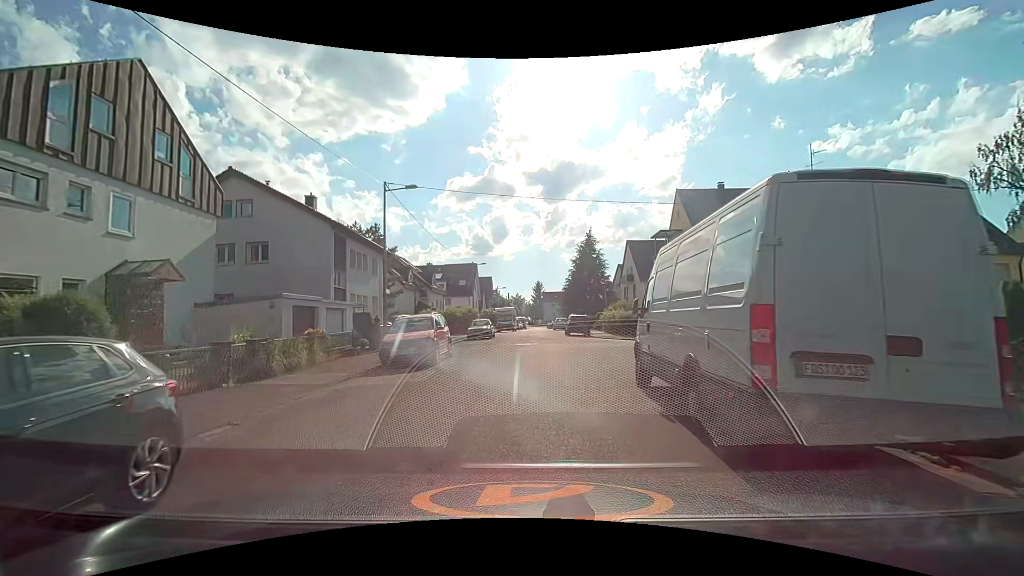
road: residential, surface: asphalt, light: Day
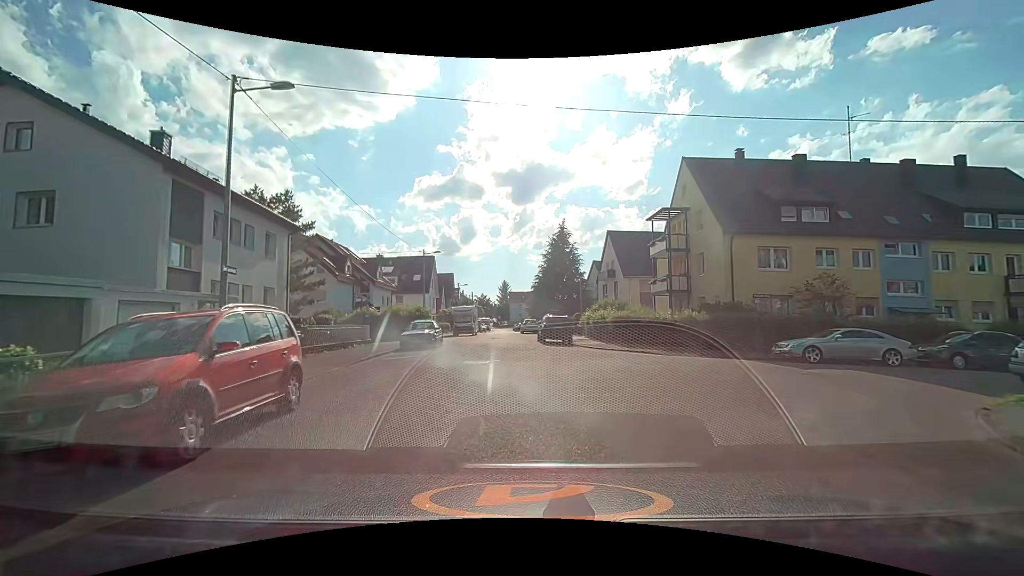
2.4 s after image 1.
(+0.3, +10.1) m; +4°
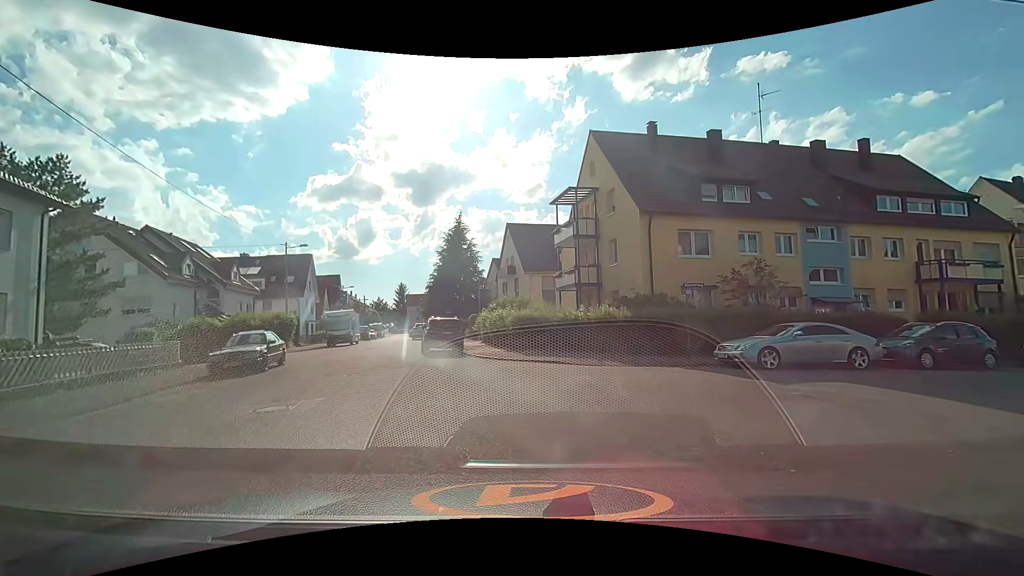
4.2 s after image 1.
(+0.7, +6.1) m; +11°
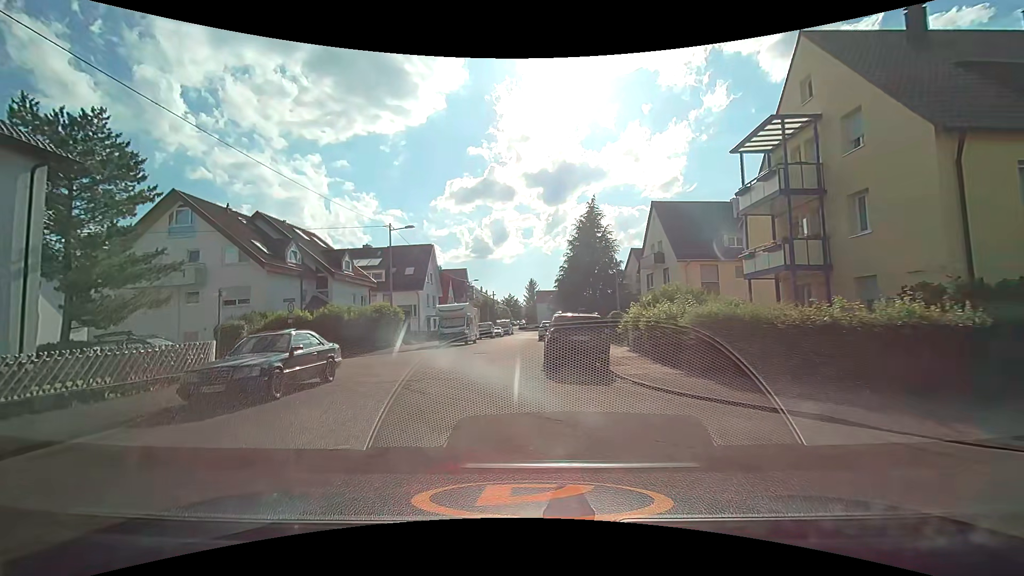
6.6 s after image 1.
(-0.8, +8.7) m; -13°
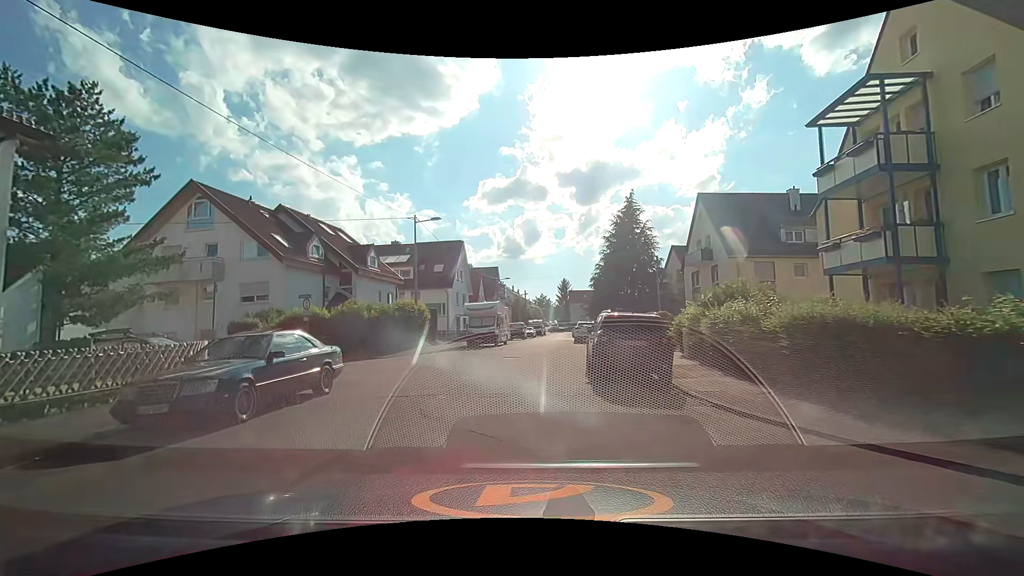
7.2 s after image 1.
(-0.1, +2.7) m; -3°
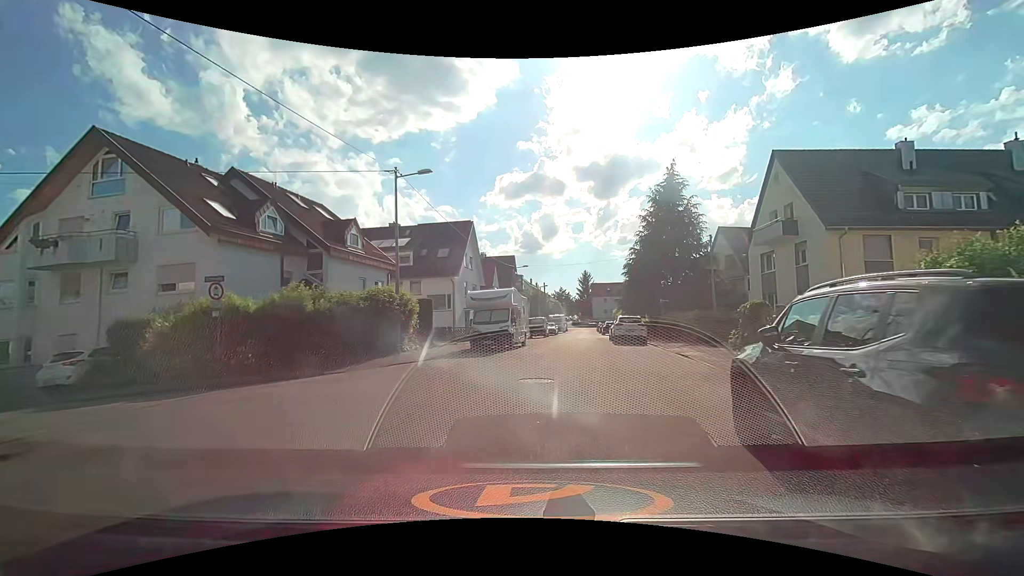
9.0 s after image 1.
(-0.5, +8.9) m; -3°
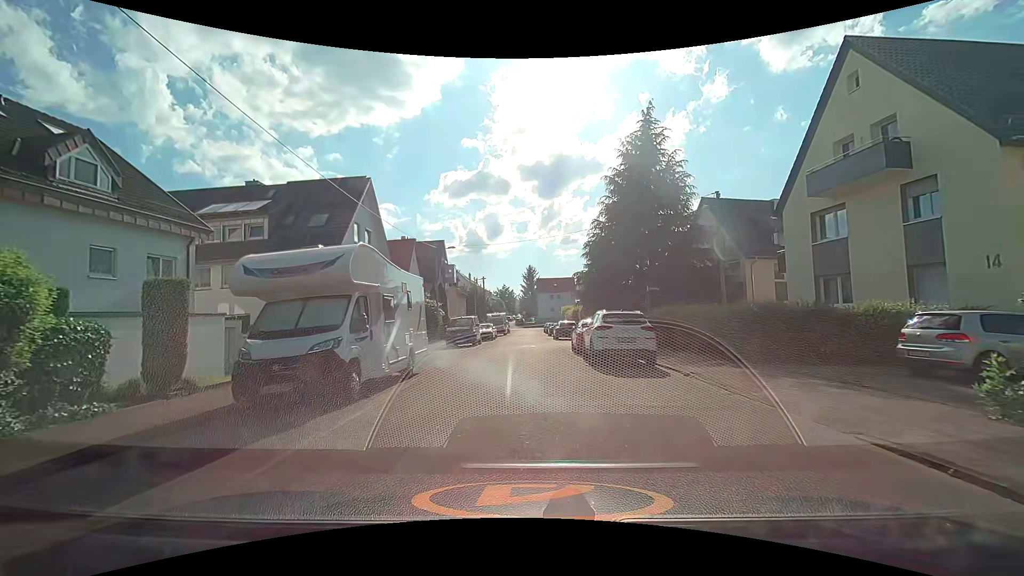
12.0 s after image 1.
(+1.2, +14.4) m; +6°
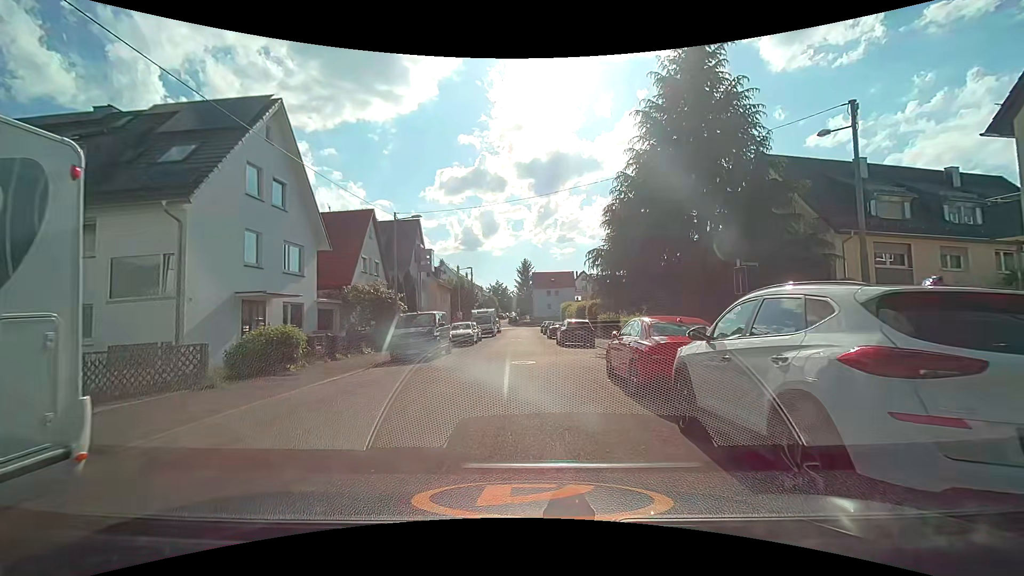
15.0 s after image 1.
(+0.1, +11.4) m; +1°
(0, +10) (0, +20) (0, +30) (0, +40) (0, +50) (0, +60) (+1, +70) (+2, +80) (+4, +90) (+9, +98) m
